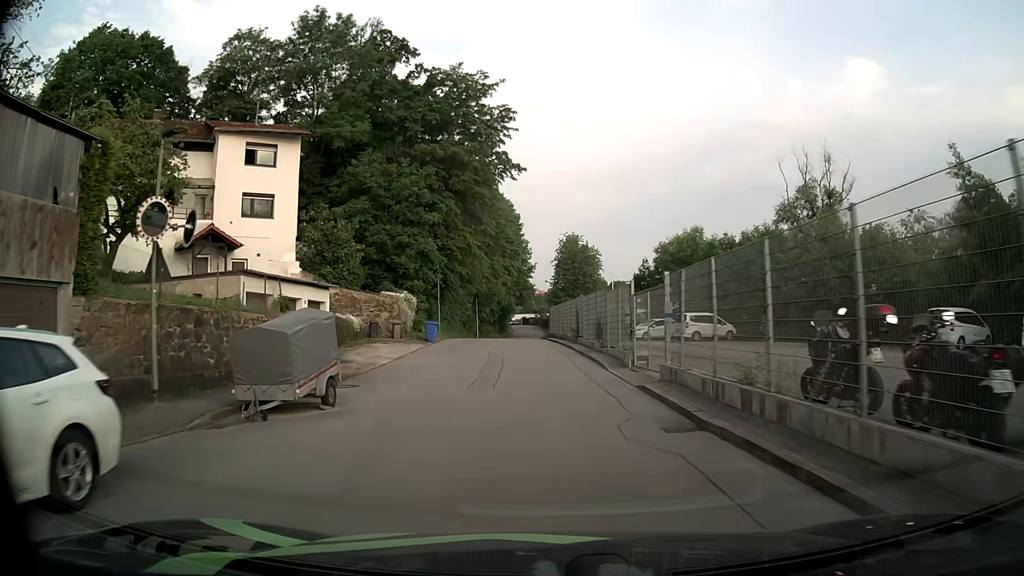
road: residential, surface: asphalt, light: Day
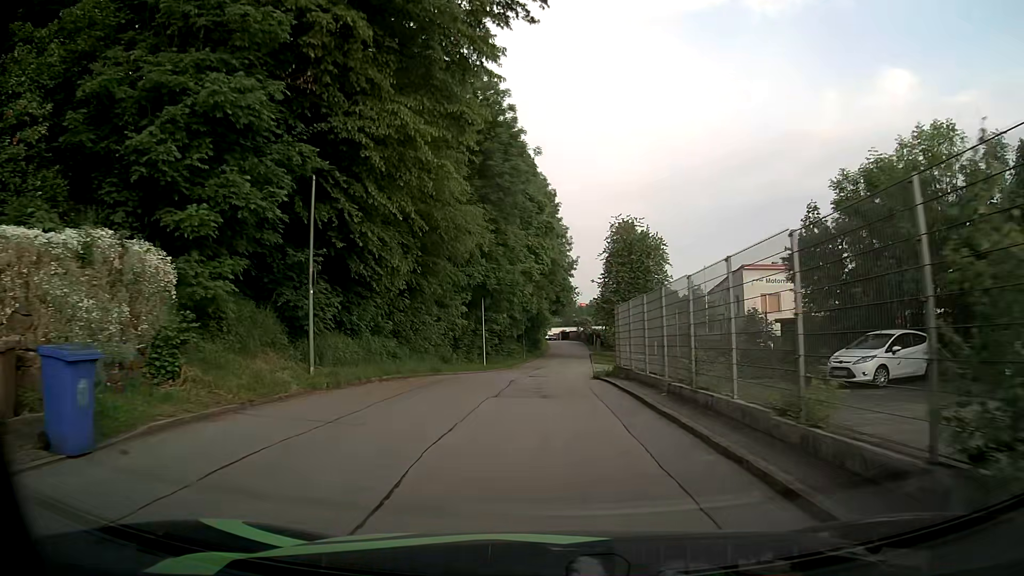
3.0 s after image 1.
(-0.8, +29.3) m; -3°
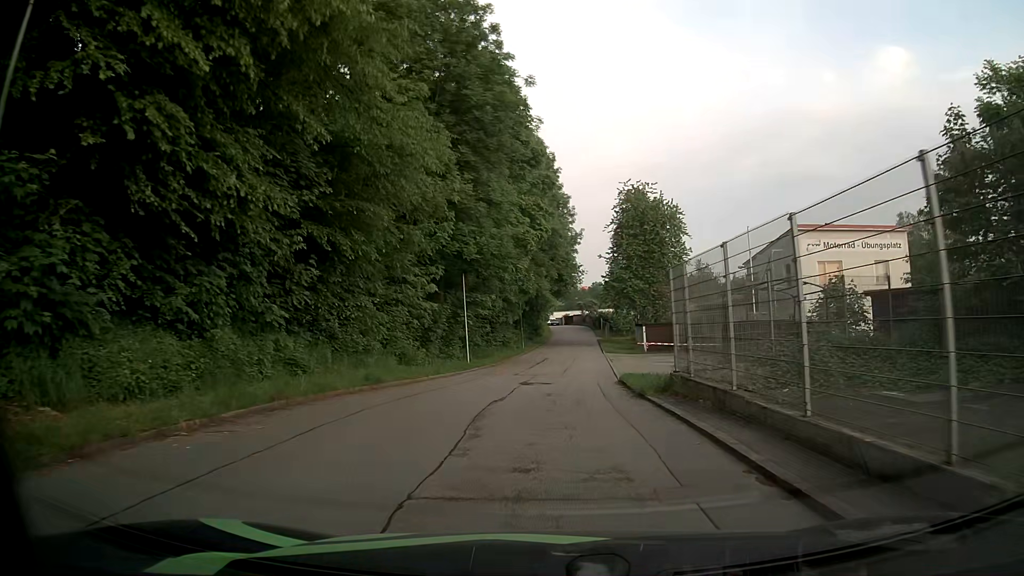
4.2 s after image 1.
(0.0, +10.4) m; -1°
(0, +10) (0, +20) (+1, +30) (+2, +40) (+2, +50) (+3, +60) (+4, +70) (+4, +80) (+5, +90) (+6, +100) m
